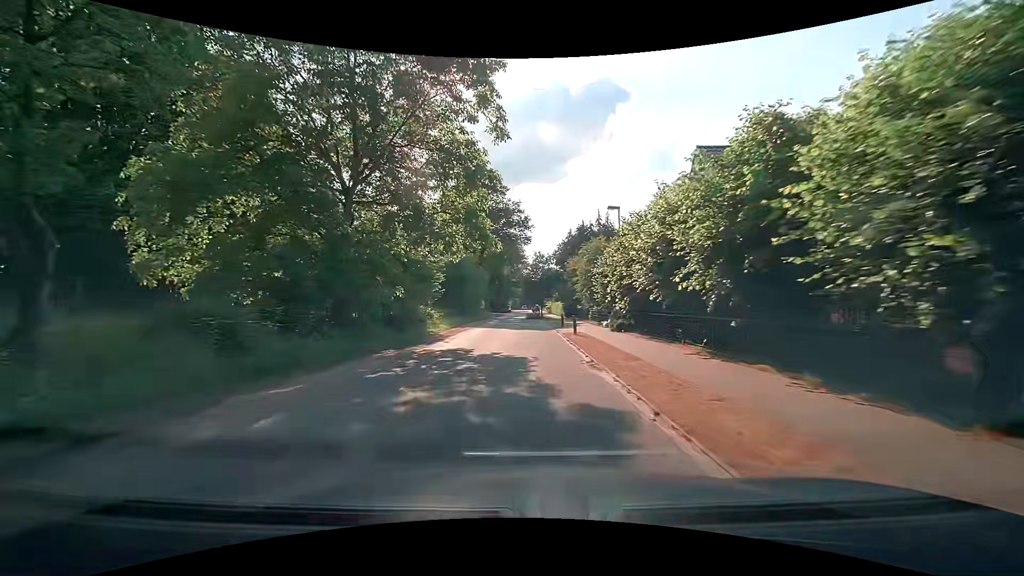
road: residential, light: Day
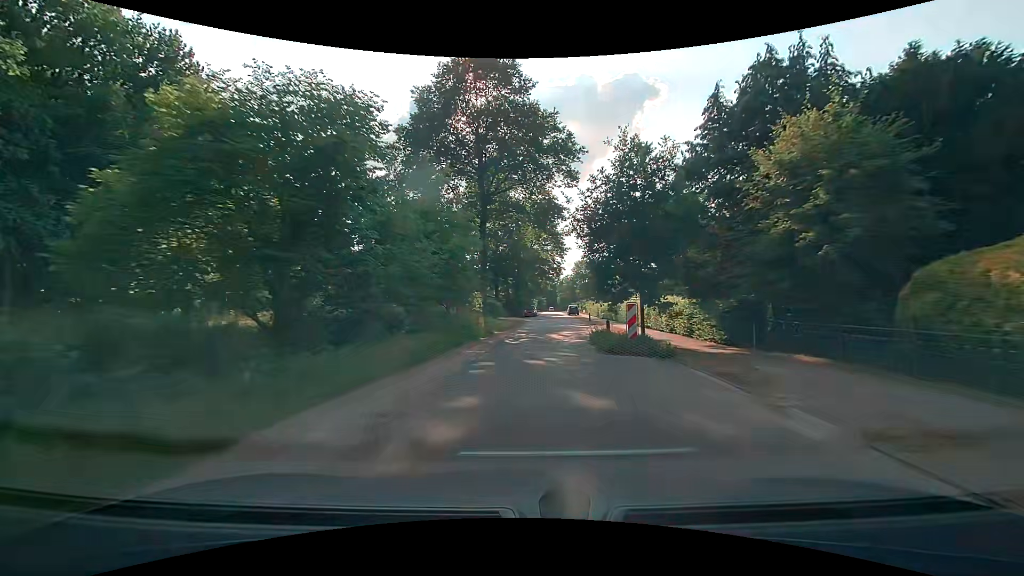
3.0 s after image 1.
(-1.1, +37.4) m; -2°
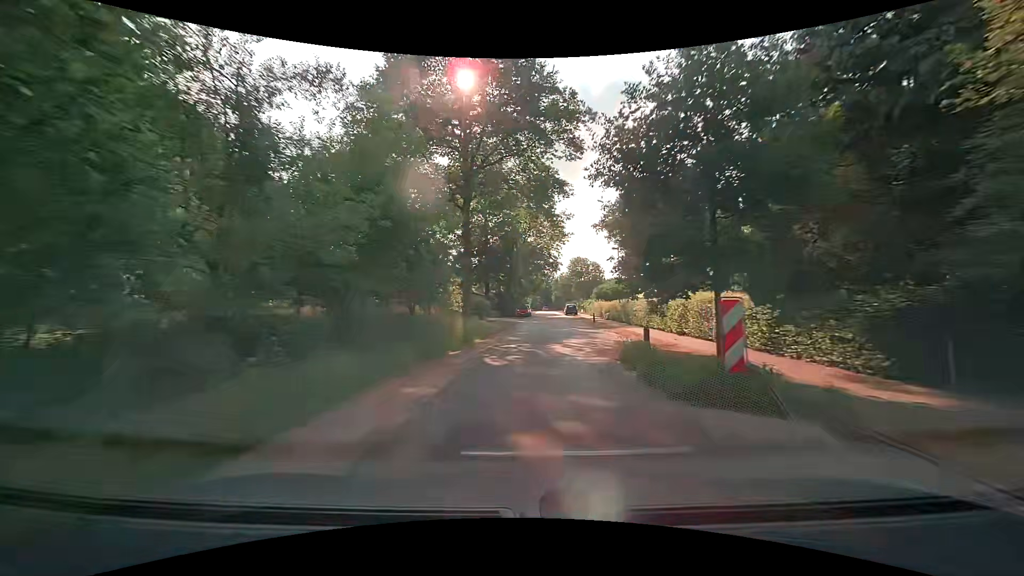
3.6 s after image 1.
(0.0, +7.4) m; 0°
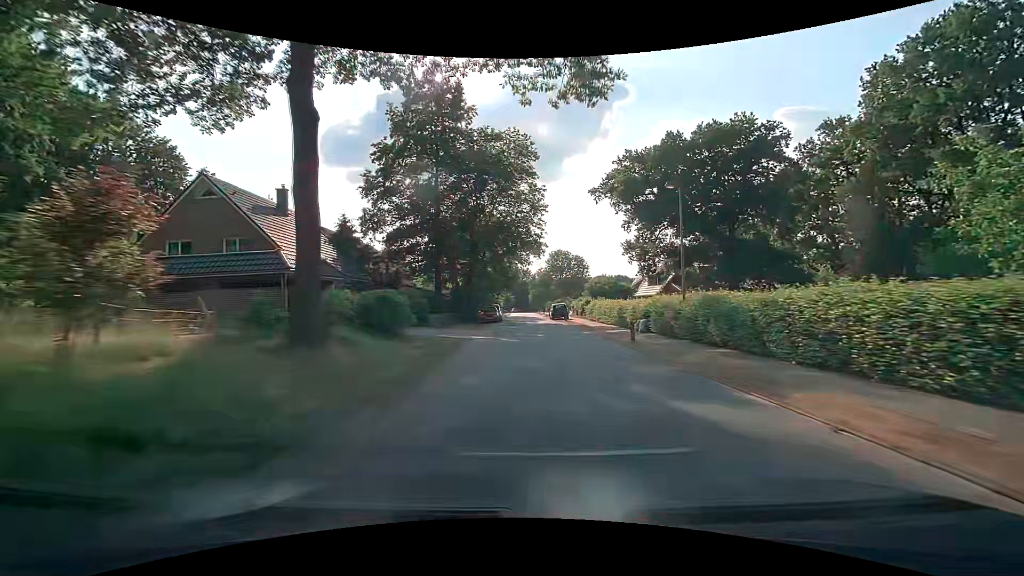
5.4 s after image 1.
(+0.6, +22.1) m; +3°
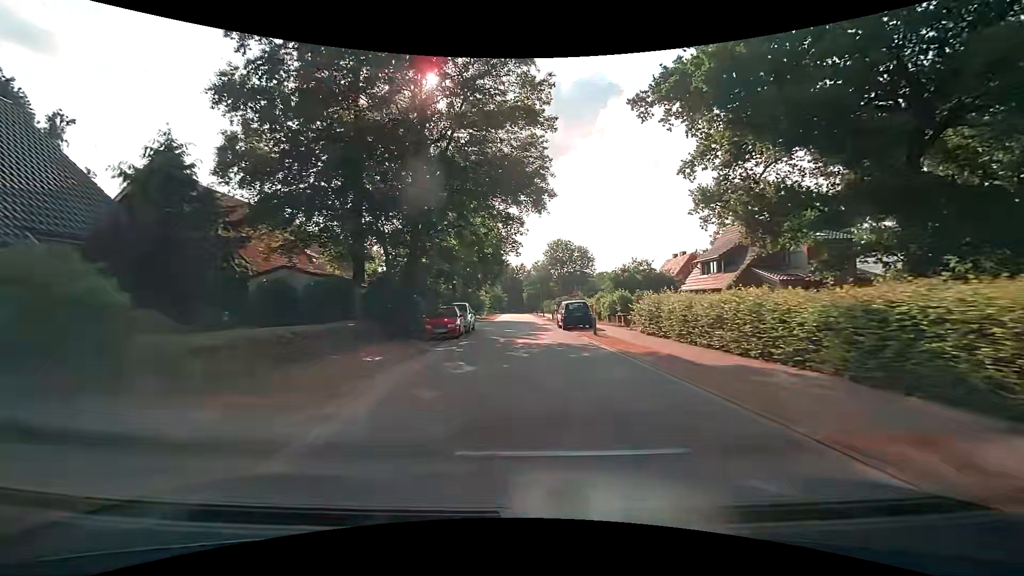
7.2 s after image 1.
(+0.3, +22.1) m; 0°
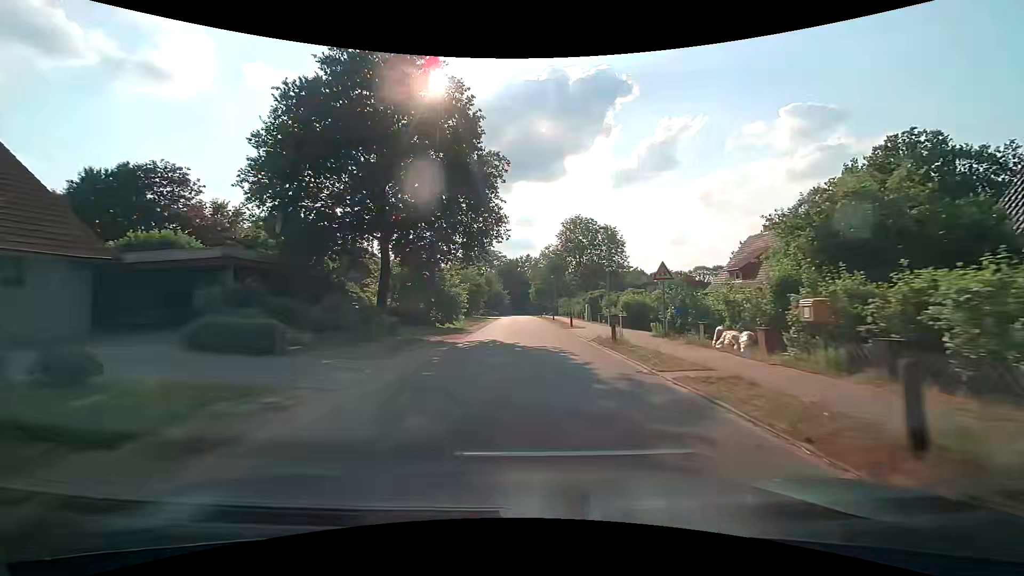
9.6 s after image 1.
(-0.3, +29.3) m; -1°
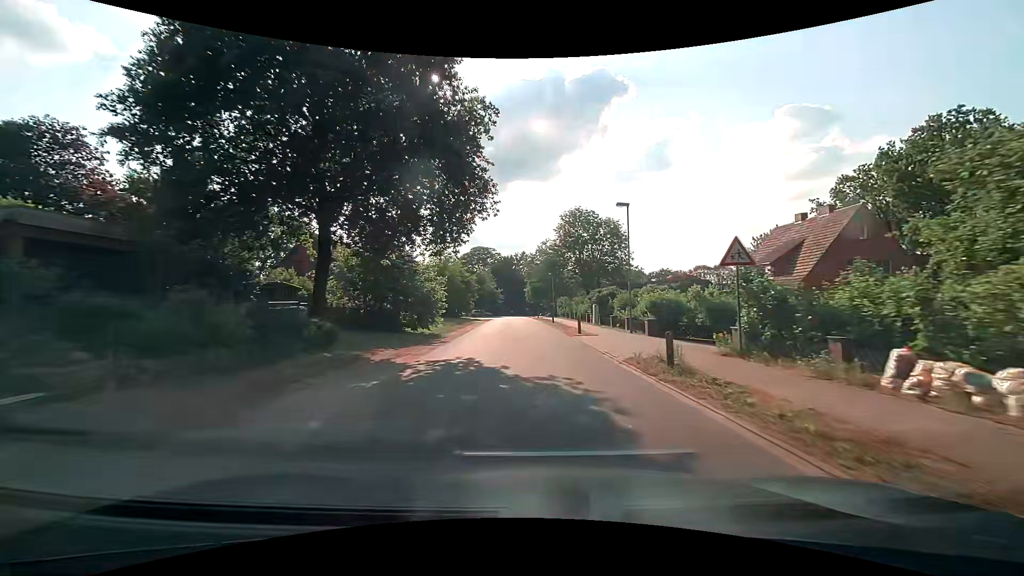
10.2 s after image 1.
(+0.1, +7.3) m; +1°
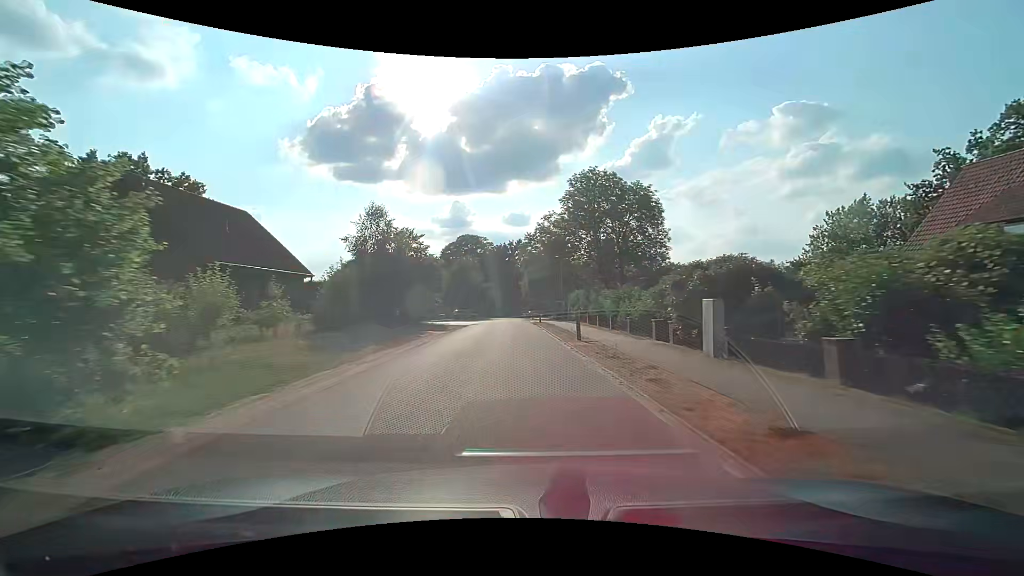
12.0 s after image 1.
(+0.1, +21.8) m; 0°
(0, +10) (0, +20) (0, +30) (-1, +40) (-4, +49) (-14, +51) (-24, +51) (-34, +51) (-44, +51) (-54, +50) m
